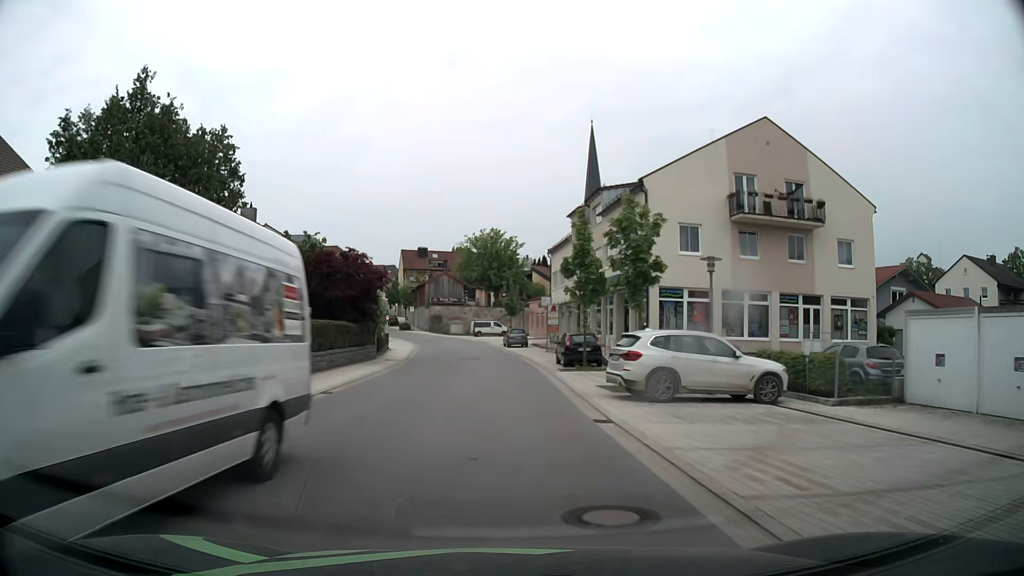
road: tertiary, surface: asphalt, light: Day
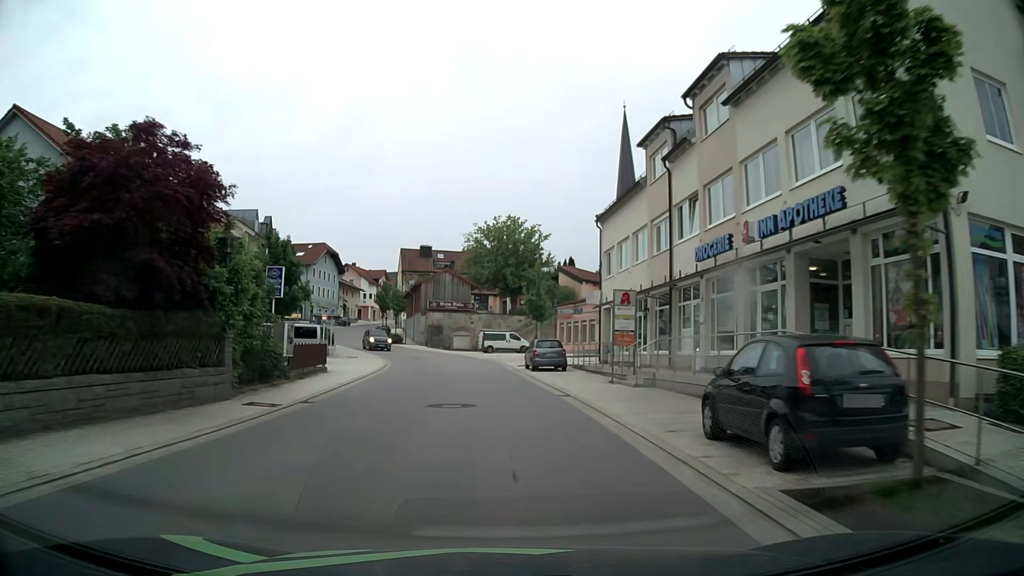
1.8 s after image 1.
(-0.3, +21.5) m; -1°
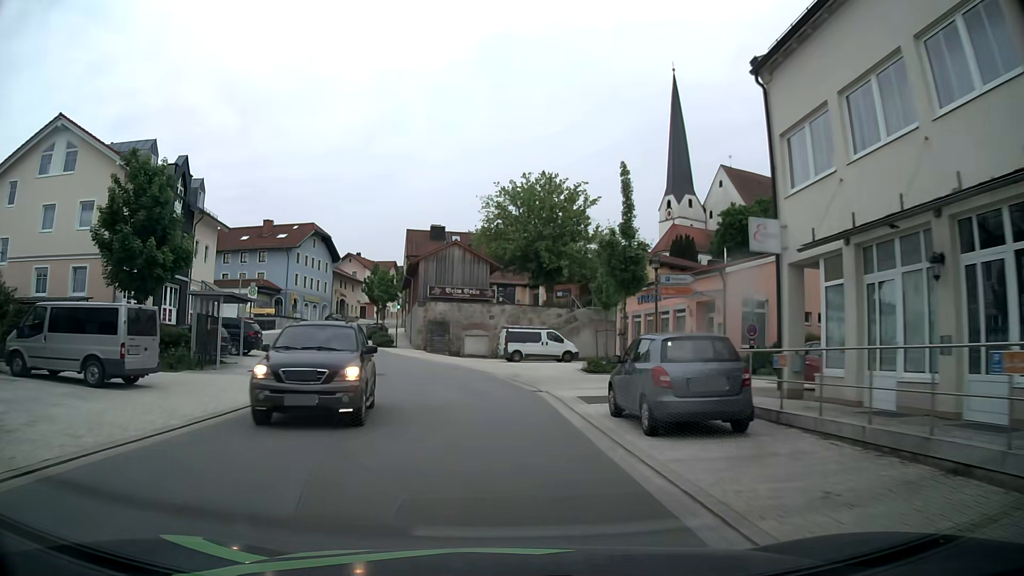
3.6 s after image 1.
(-0.6, +21.4) m; -3°
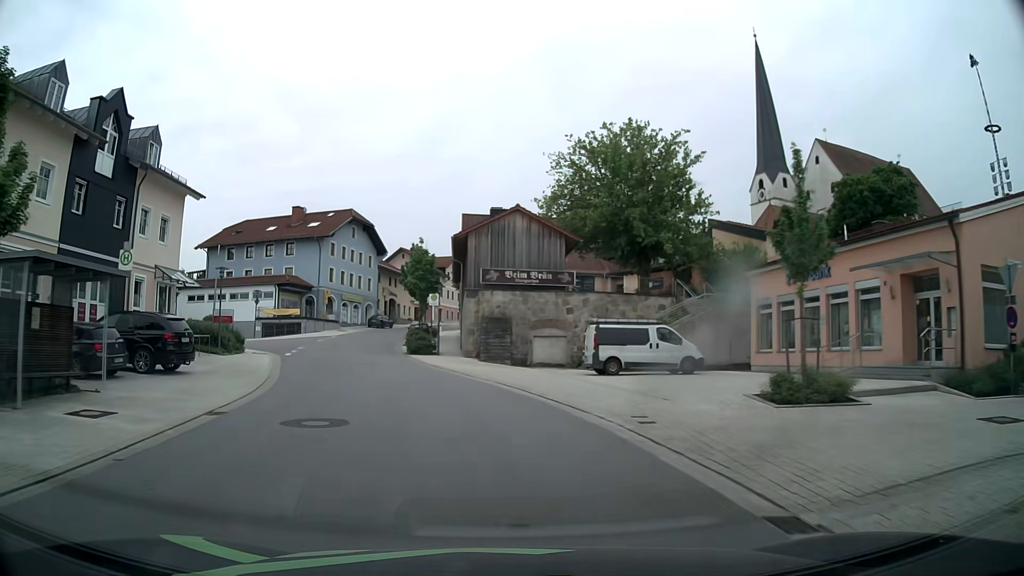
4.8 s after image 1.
(-0.5, +13.9) m; -5°
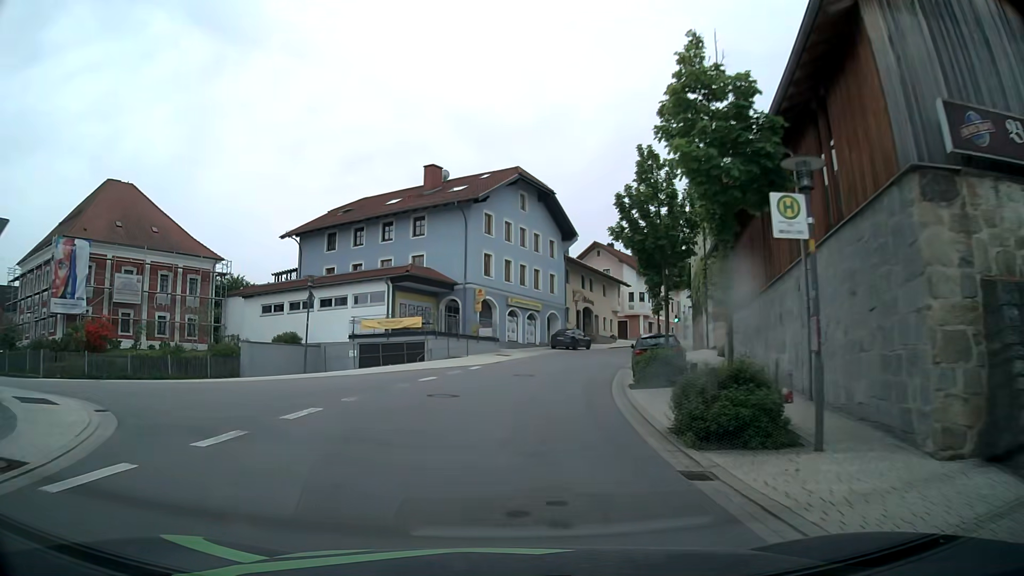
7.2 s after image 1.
(-4.9, +27.6) m; -17°
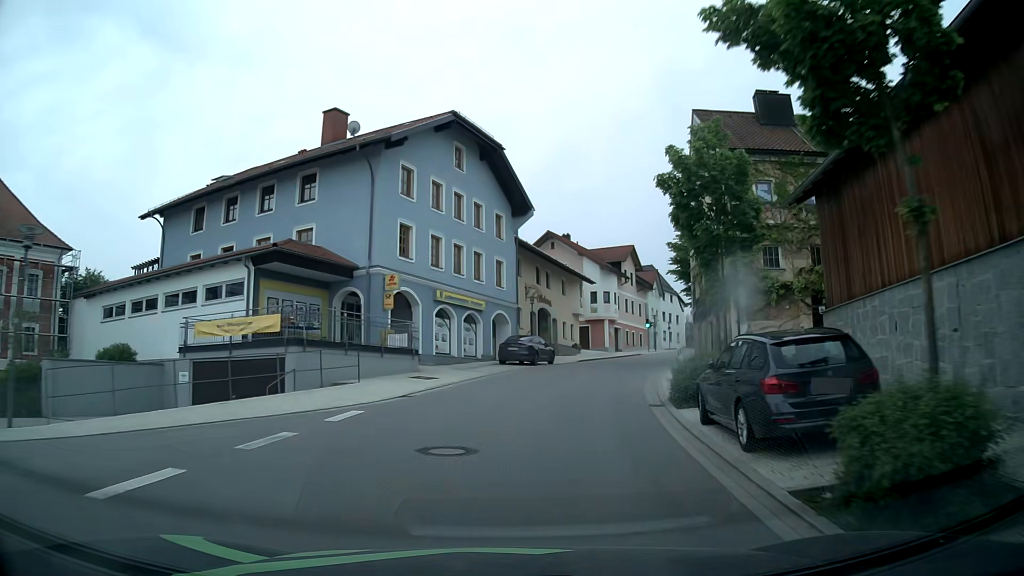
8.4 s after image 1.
(+0.5, +14.6) m; +4°
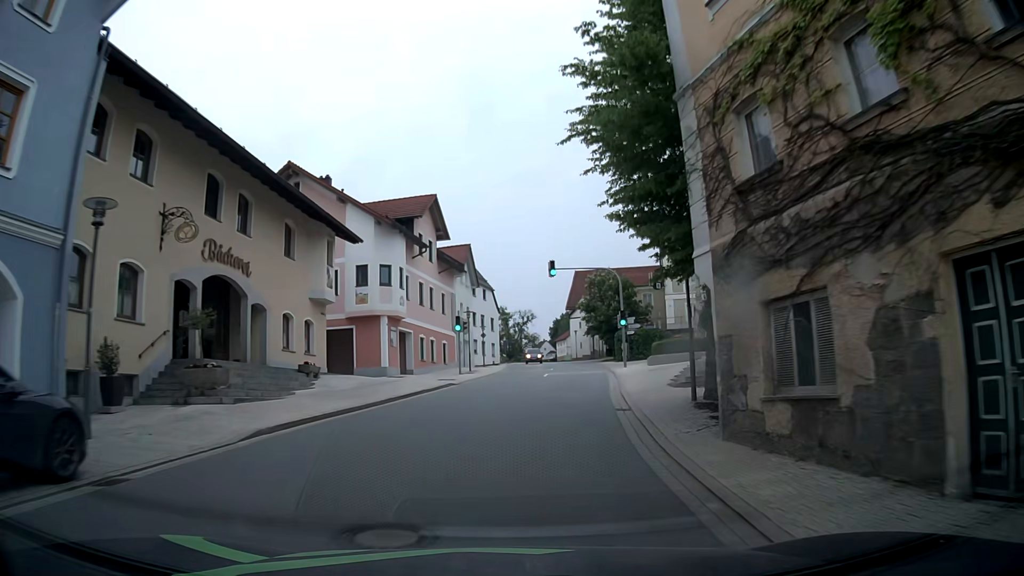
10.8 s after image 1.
(+4.7, +28.7) m; +18°
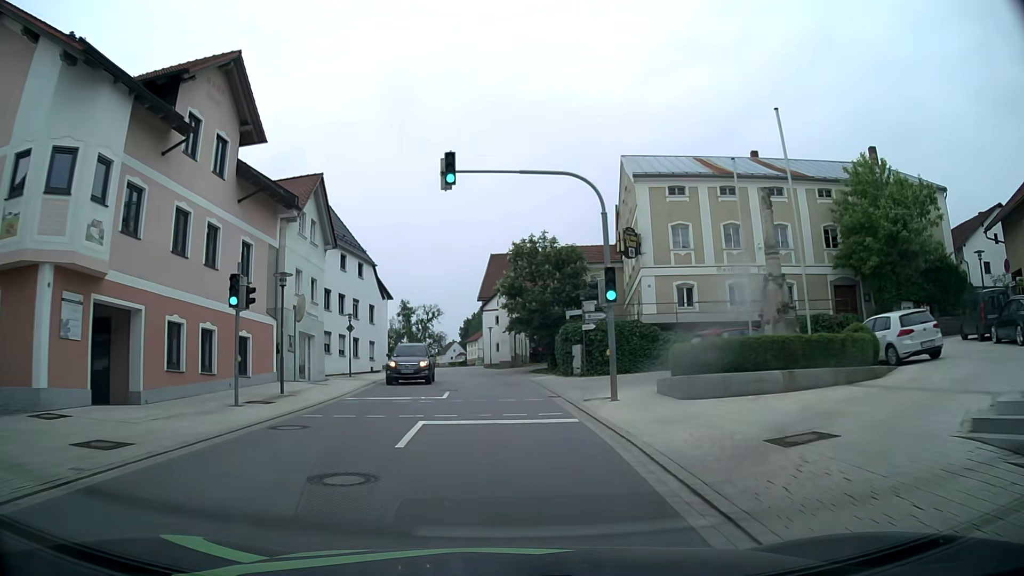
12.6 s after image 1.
(+1.8, +21.7) m; +8°
(0, +10) (0, +20) (-1, +30) (-2, +40) (-4, +50) (-5, +60) (-6, +70) (-6, +80) (-6, +90) (-6, +100) m
